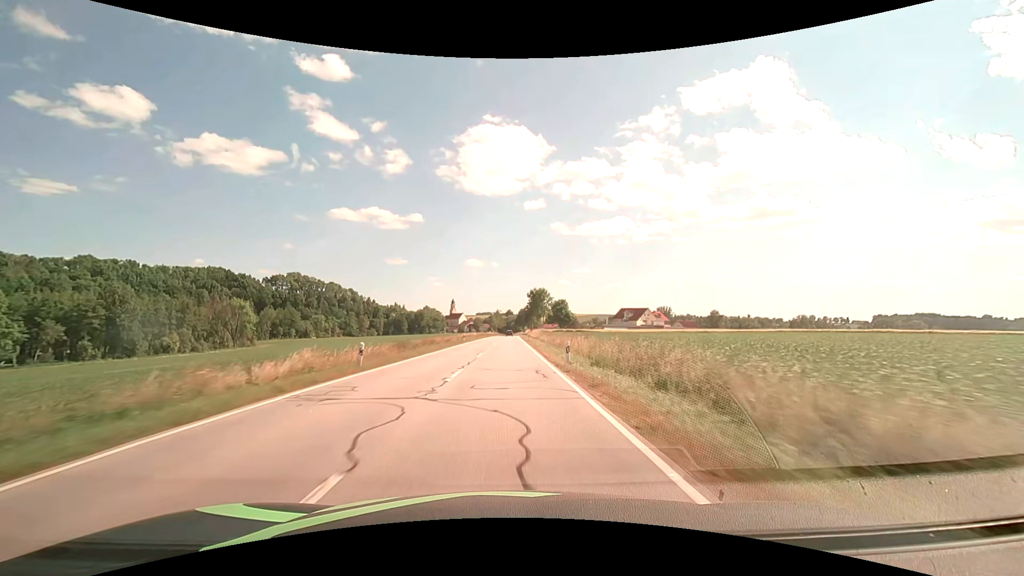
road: secondary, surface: asphalt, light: Day
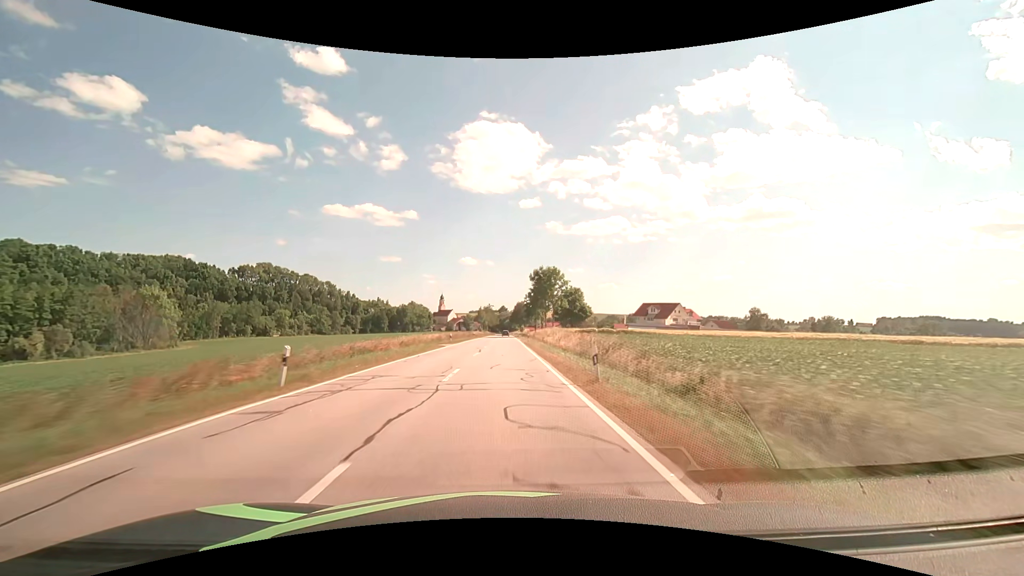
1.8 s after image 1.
(+0.3, +47.6) m; +1°
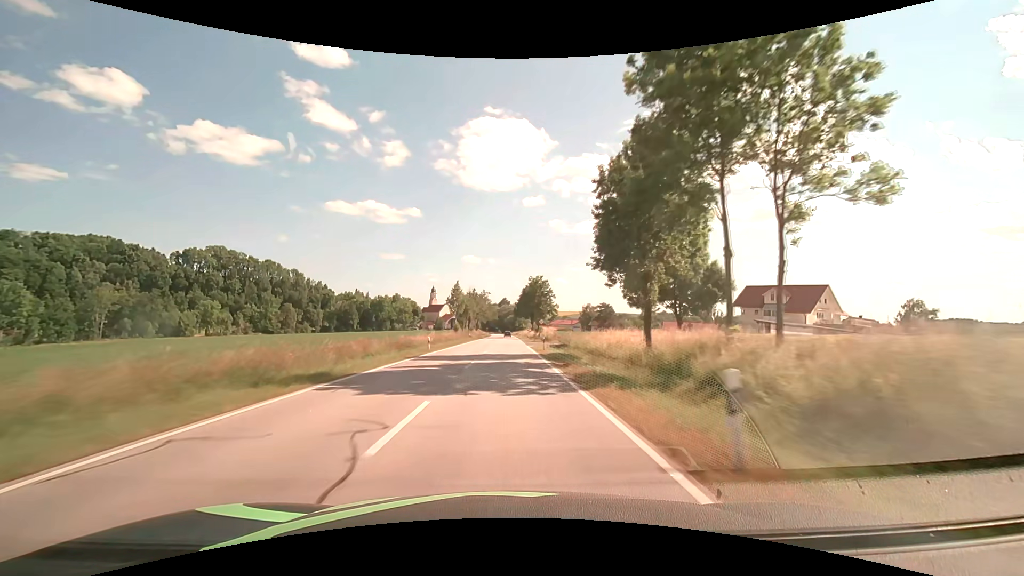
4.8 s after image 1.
(-0.1, +79.3) m; 0°
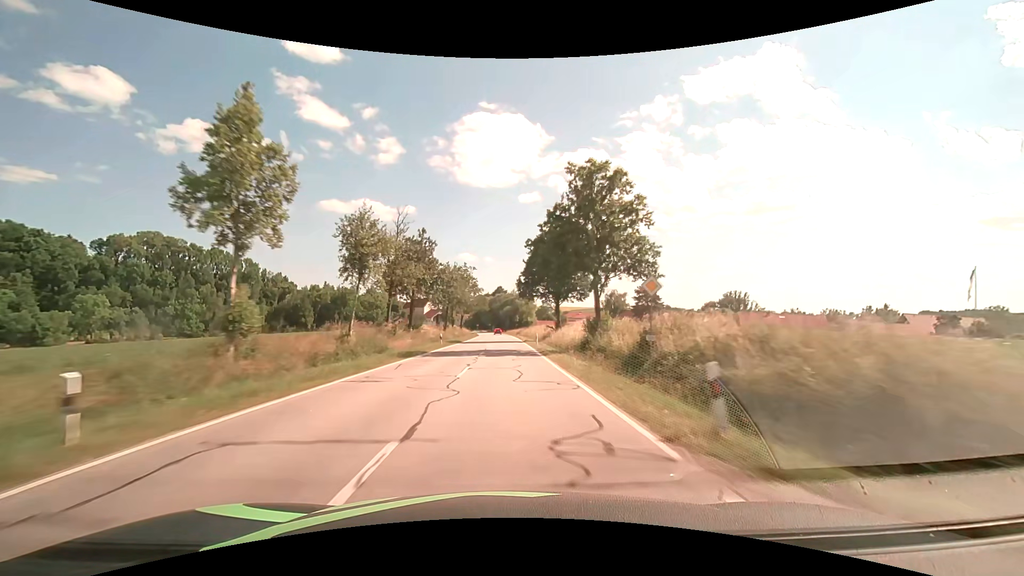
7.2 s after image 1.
(+0.2, +63.5) m; +1°
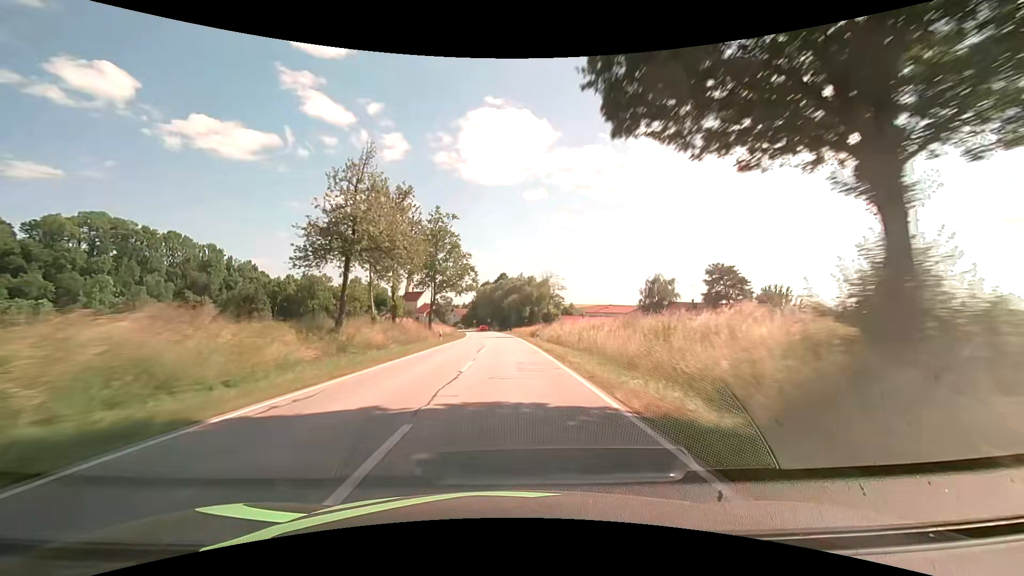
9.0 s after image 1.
(-0.2, +46.8) m; -1°
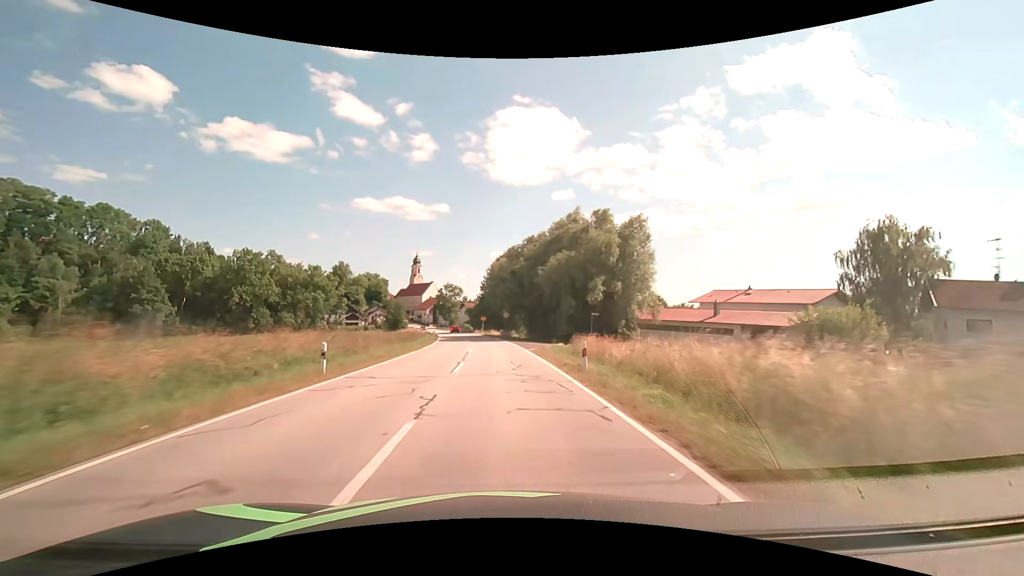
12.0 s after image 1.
(-1.1, +71.3) m; -3°
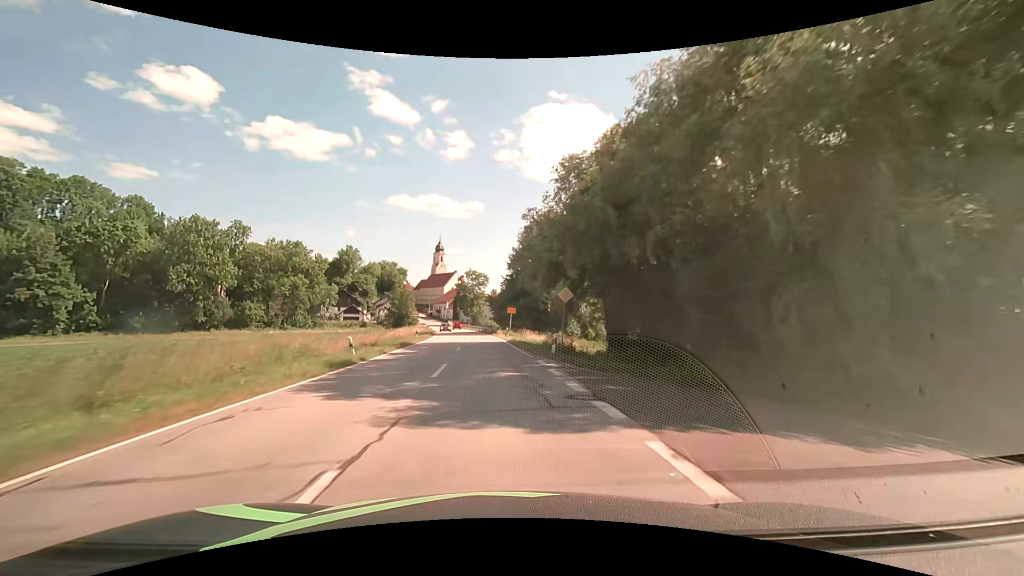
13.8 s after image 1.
(-1.2, +38.0) m; -4°
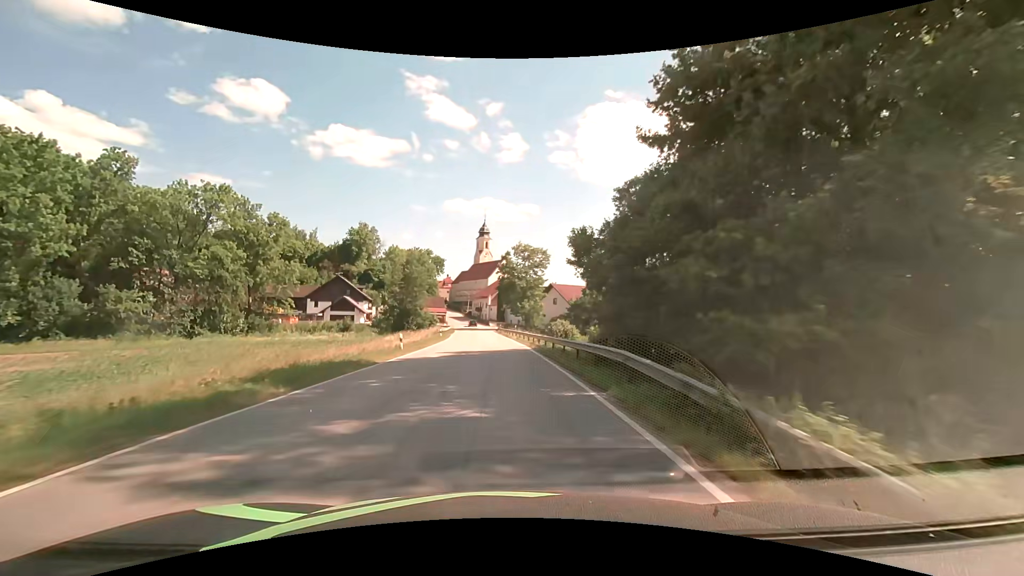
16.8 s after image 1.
(-3.0, +51.7) m; -6°
(0, +10) (0, +20) (-1, +30) (-1, +40) (-2, +50) (-2, +60) (-3, +70) (-4, +80) (-5, +90) (-6, +100) m
